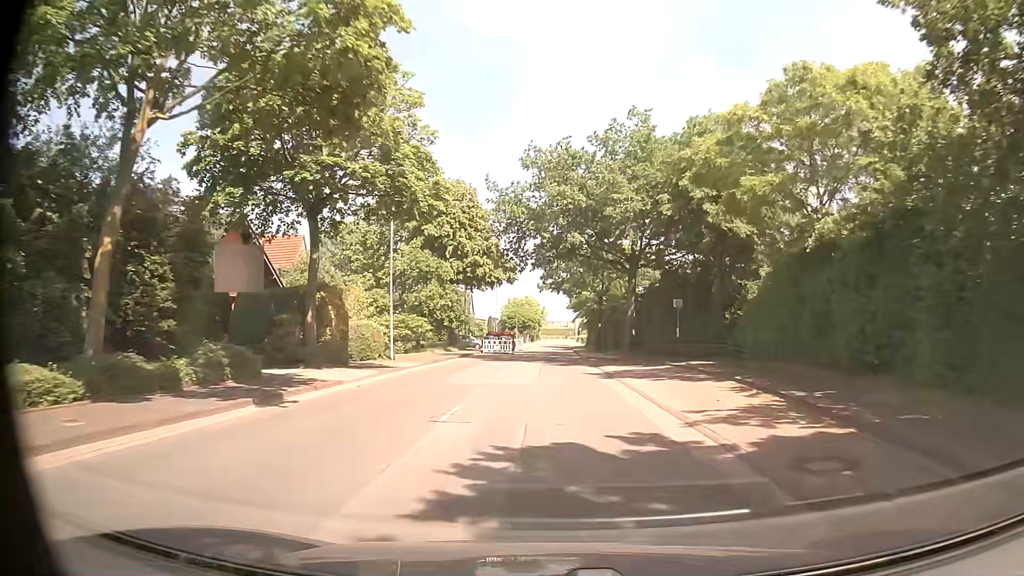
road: secondary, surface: asphalt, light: Day
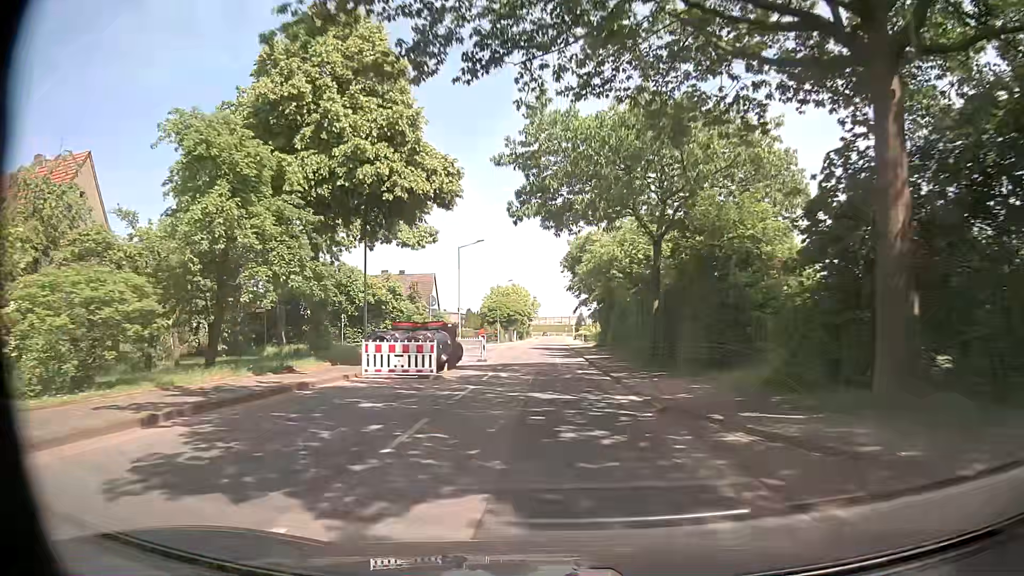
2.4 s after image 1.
(-0.1, +32.3) m; 0°
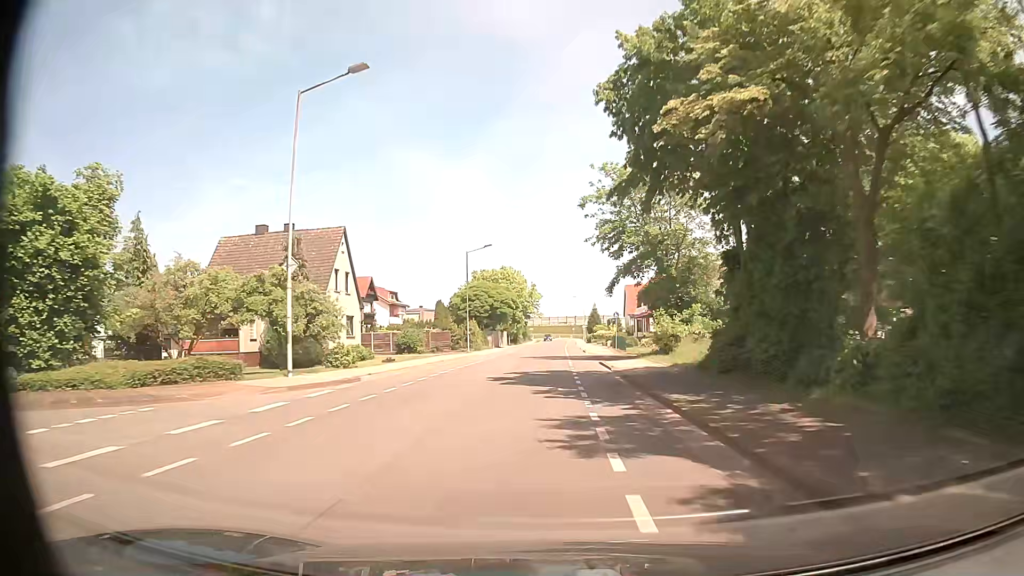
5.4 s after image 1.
(-0.3, +40.9) m; -1°
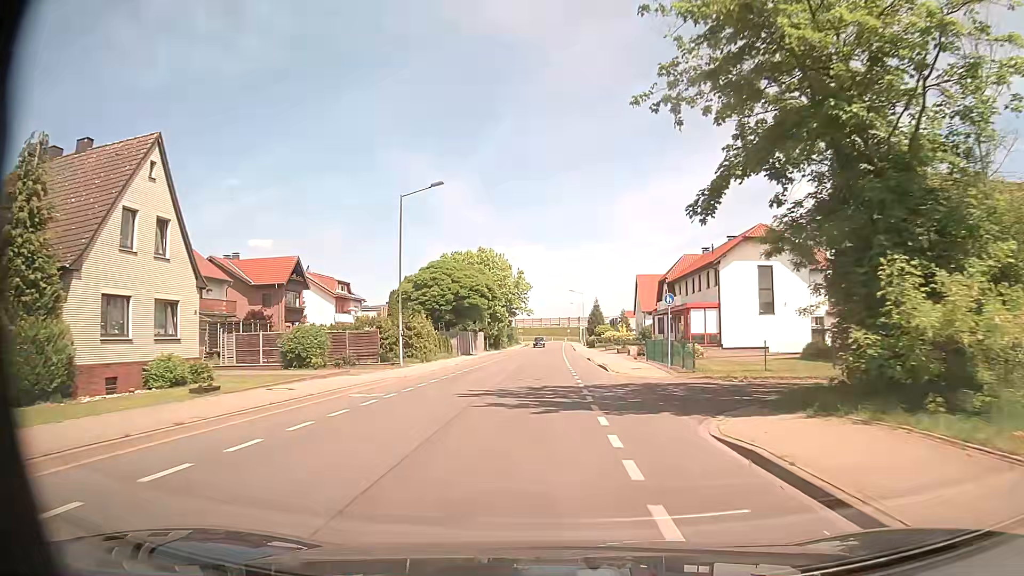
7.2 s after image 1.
(+0.1, +24.6) m; +1°
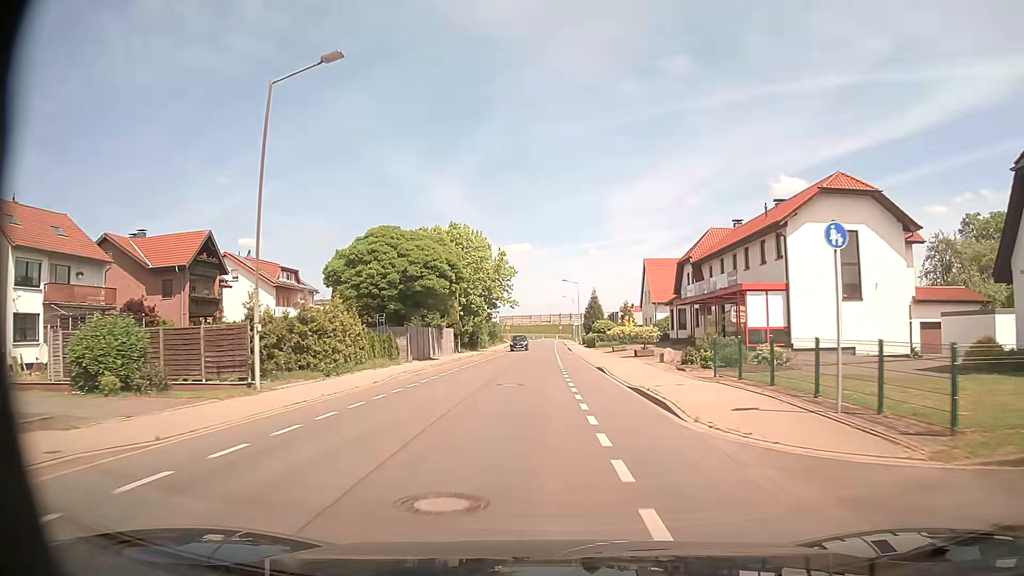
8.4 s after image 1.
(+0.2, +16.5) m; +1°
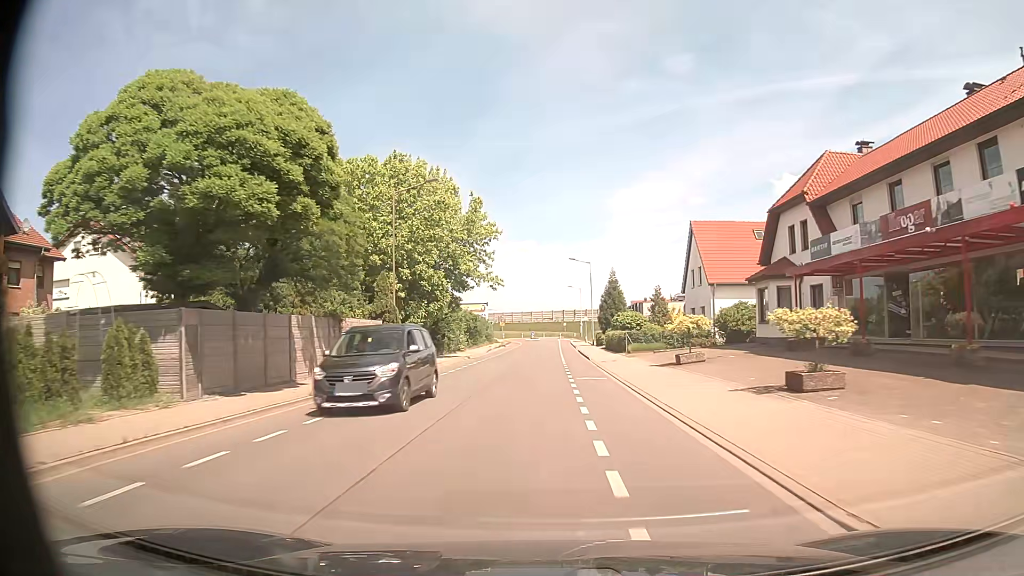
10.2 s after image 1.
(+0.1, +24.9) m; 0°
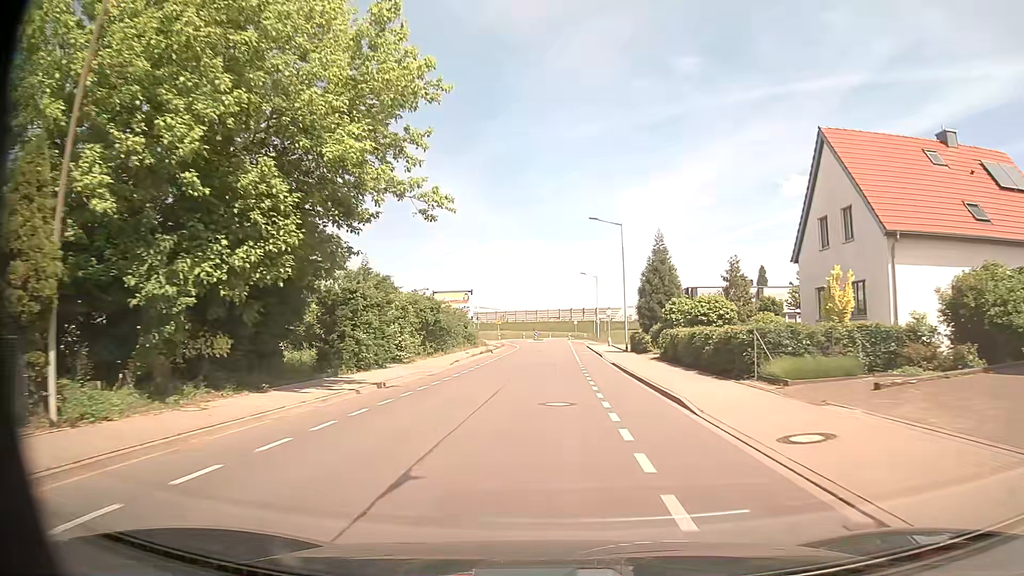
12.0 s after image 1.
(-0.2, +25.3) m; 0°
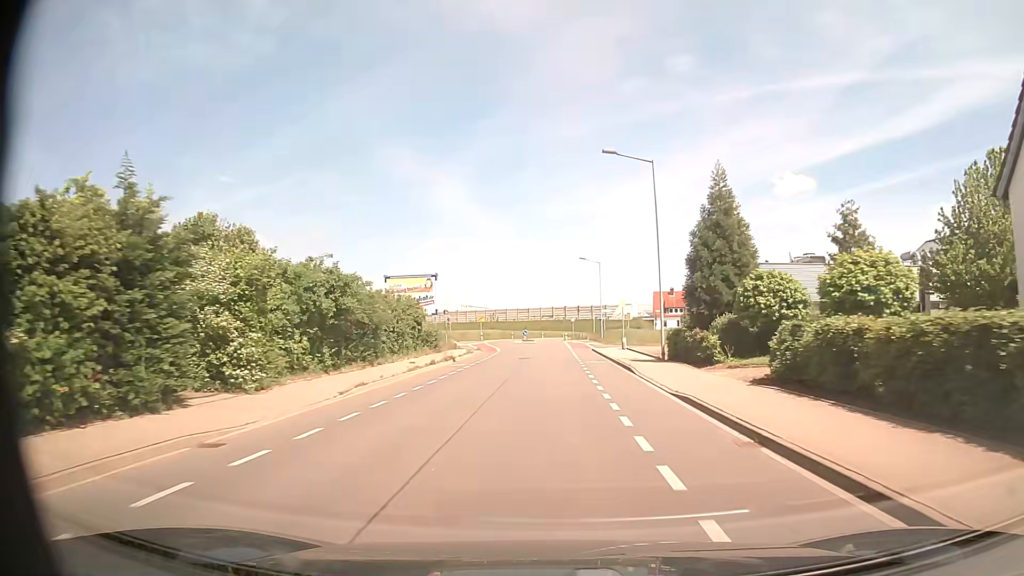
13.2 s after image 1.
(-0.1, +17.2) m; 0°
(0, +10) (0, +20) (0, +30) (+1, +40) (+1, +50) (+1, +60) (+1, +70) (+1, +80) (+1, +90) (+1, +100) m
